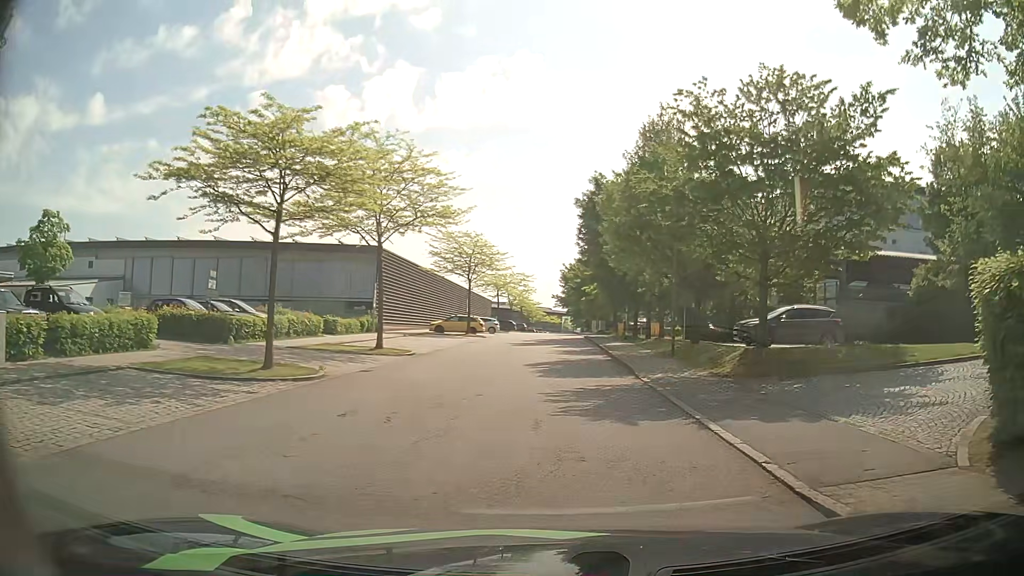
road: residential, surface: asphalt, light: Day
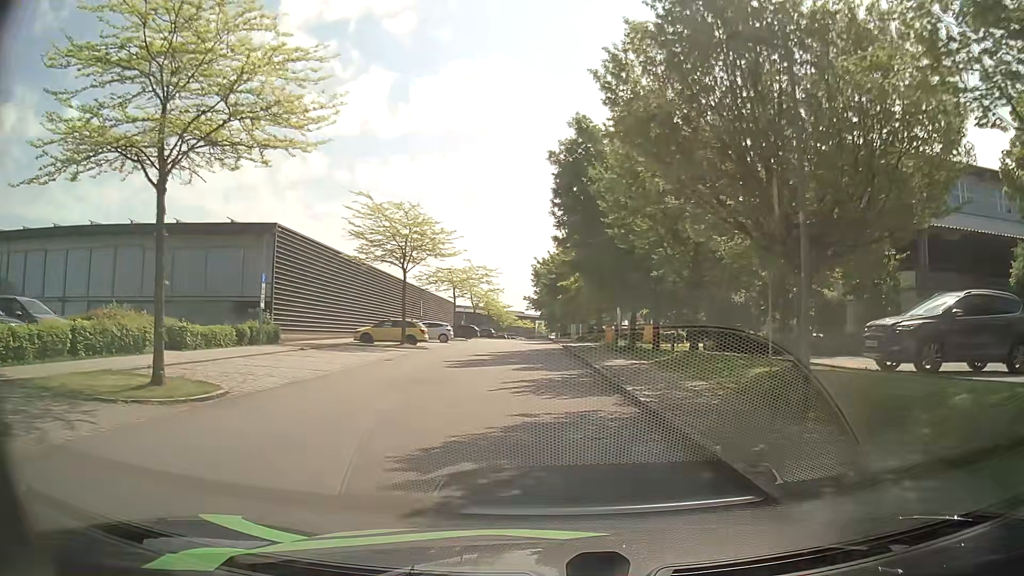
(+0.8, +13.8) m; +4°
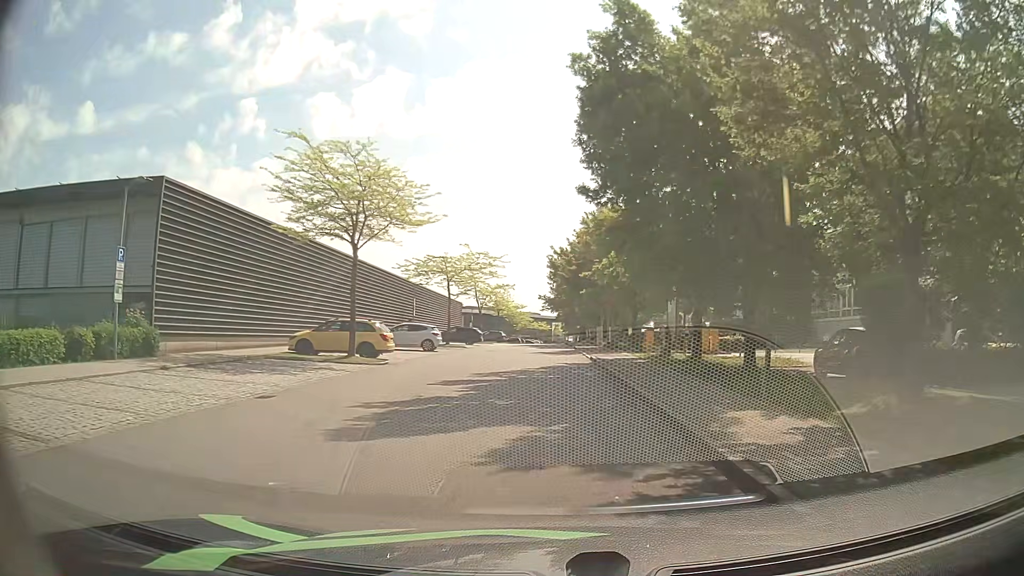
(-0.1, +12.3) m; -1°
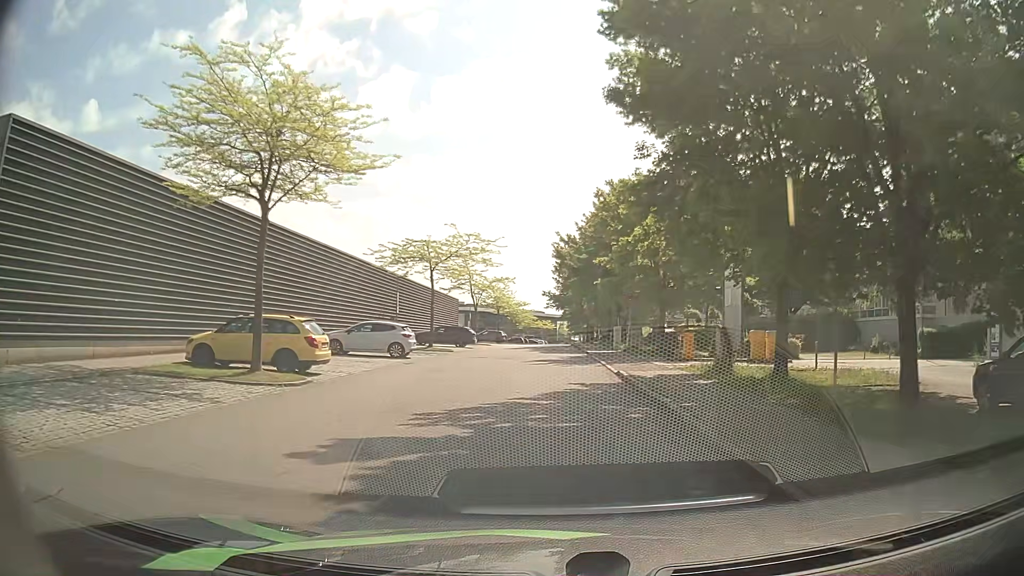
(-0.1, +8.5) m; 0°
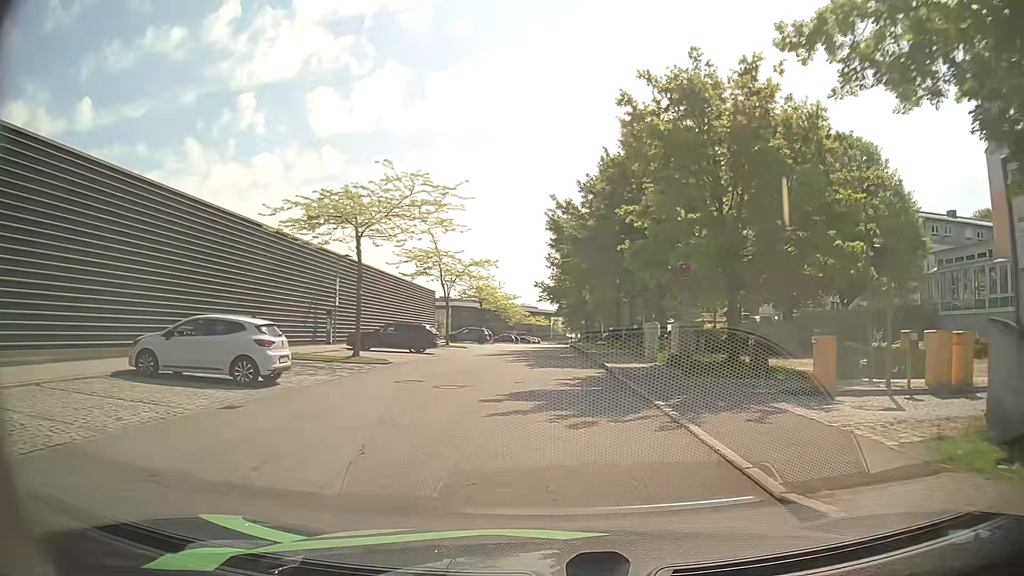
(0.0, +13.8) m; 0°
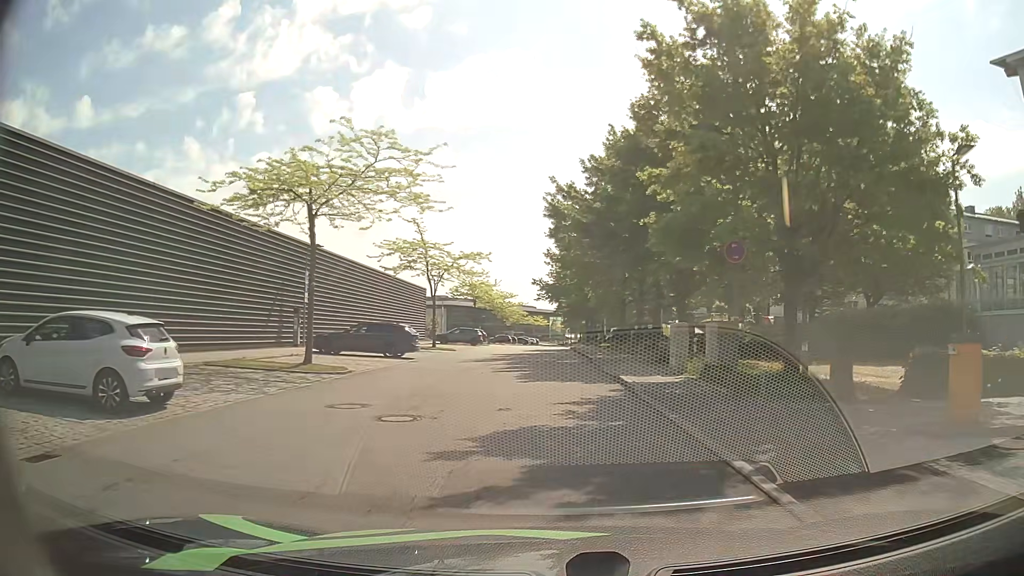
(+0.1, +4.9) m; +1°
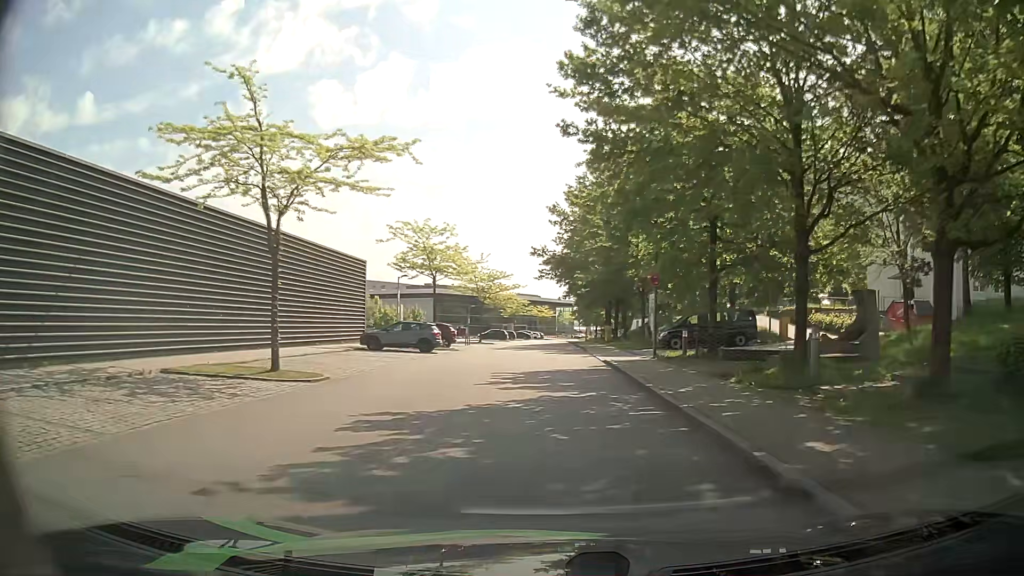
(0.0, +25.4) m; +1°
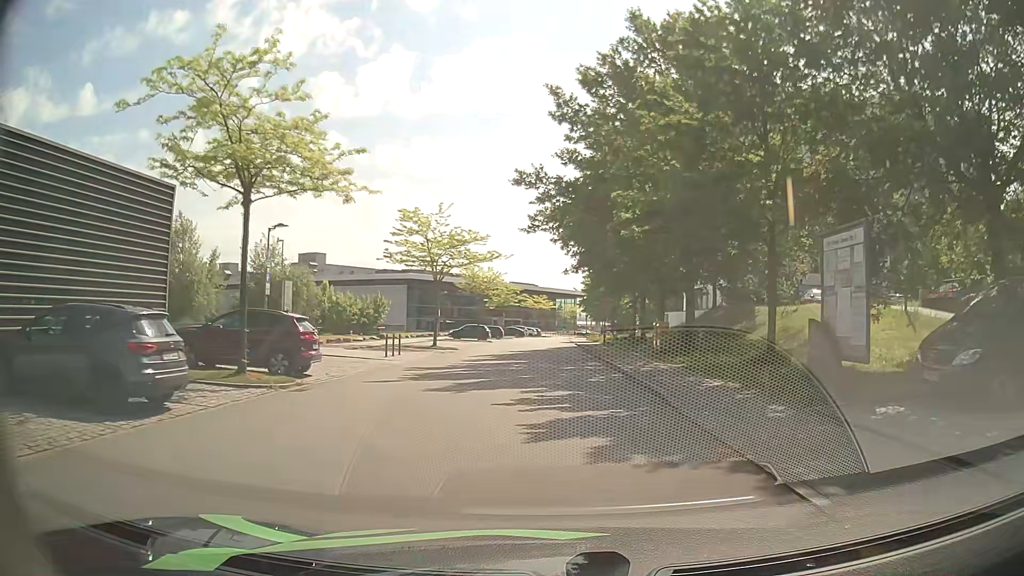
(-0.4, +24.9) m; -2°
(0, +10) (0, +20) (0, +30) (+1, +40) (+1, +50) (+1, +60) (+1, +70) (+1, +80) (+2, +90) (+3, +100) m
